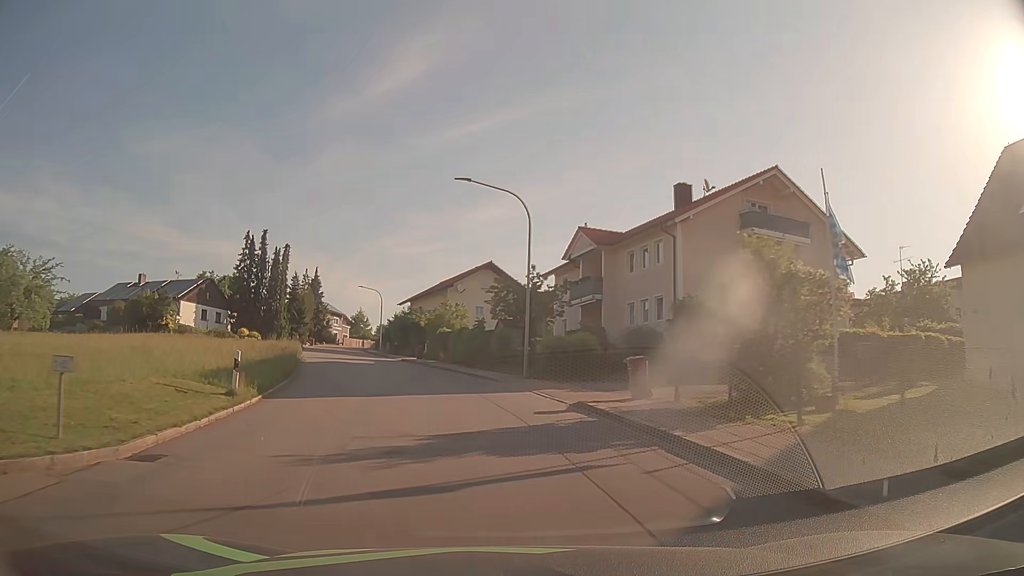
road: tertiary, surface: asphalt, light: Day
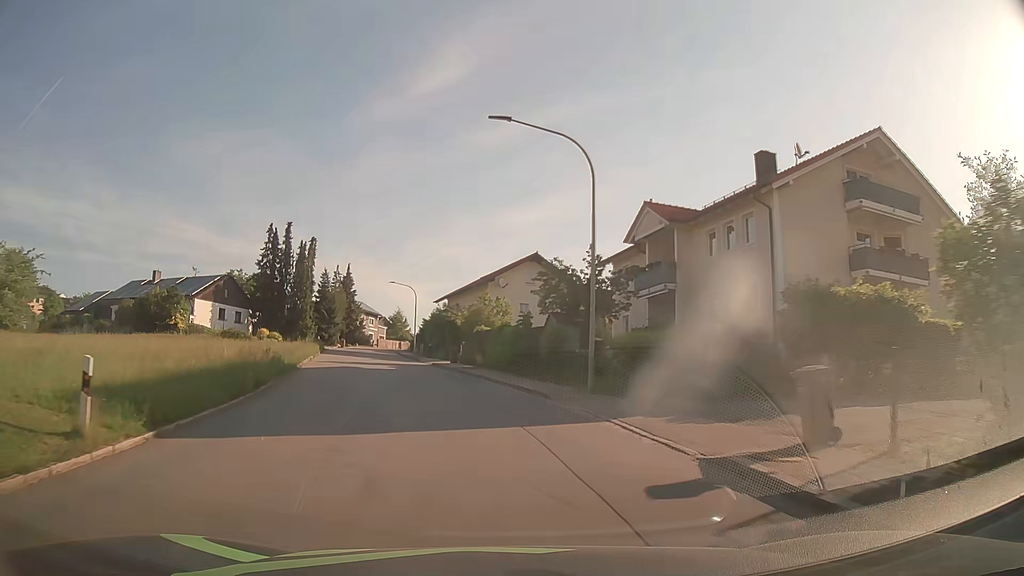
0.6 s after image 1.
(-0.2, +7.2) m; -4°
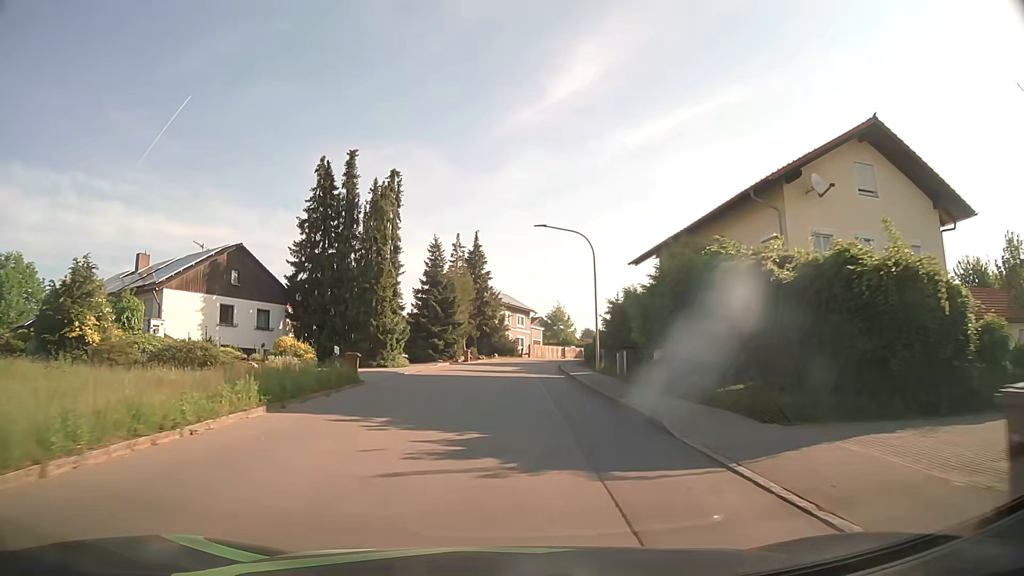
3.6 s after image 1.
(-5.7, +36.1) m; -14°
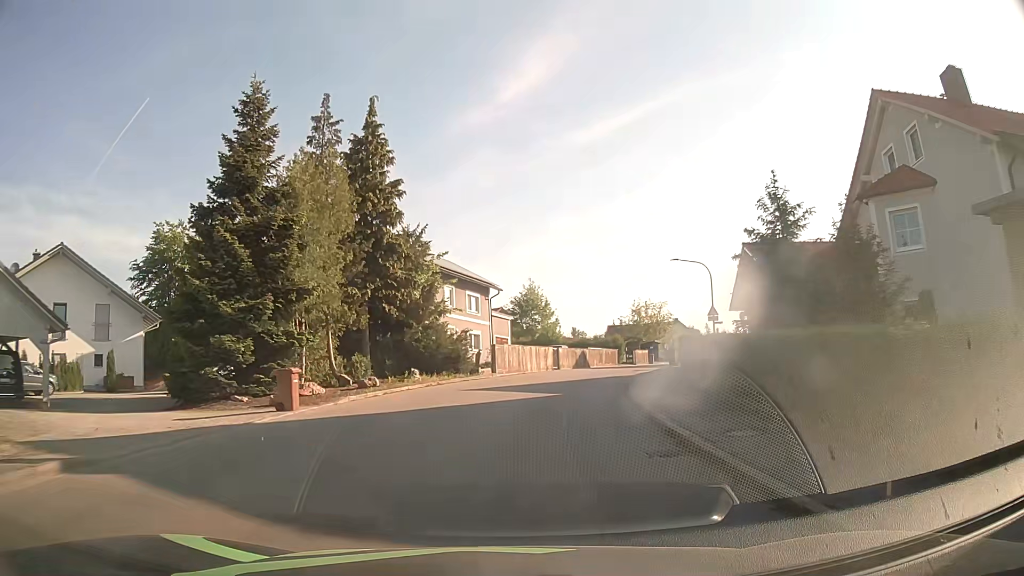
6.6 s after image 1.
(+0.6, +37.2) m; +3°
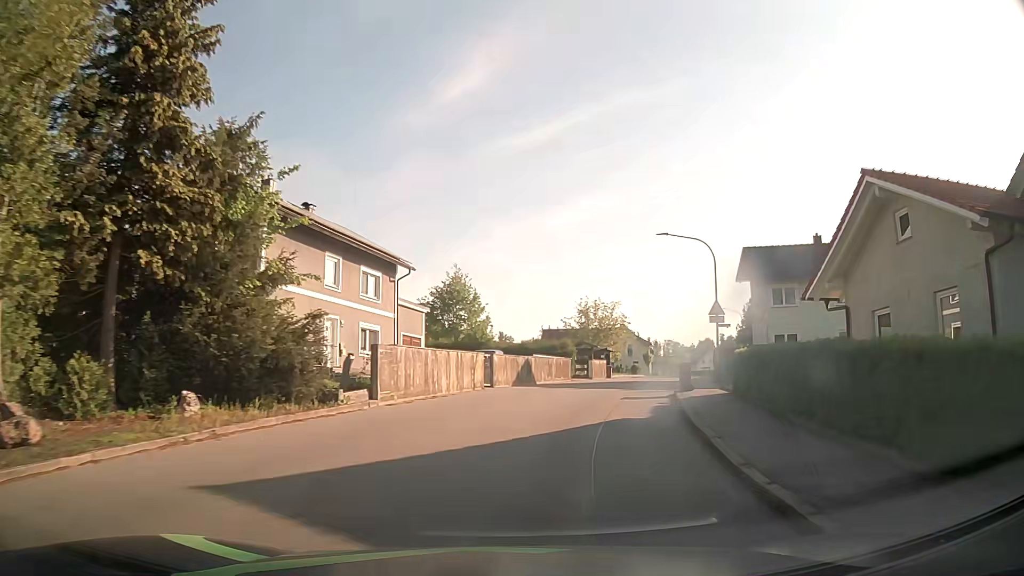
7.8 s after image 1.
(+0.7, +14.7) m; +6°
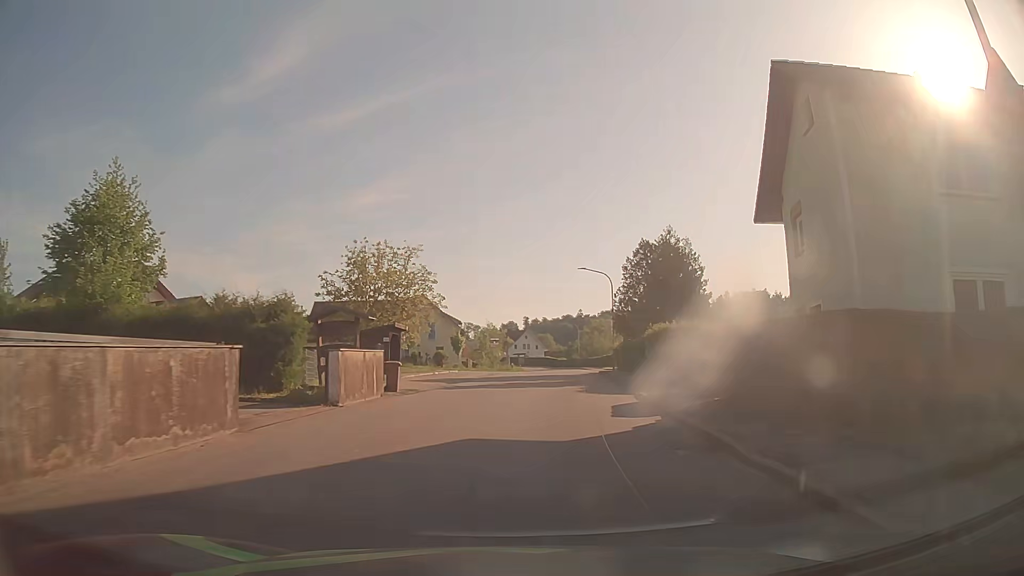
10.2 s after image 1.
(+4.4, +28.8) m; +17°
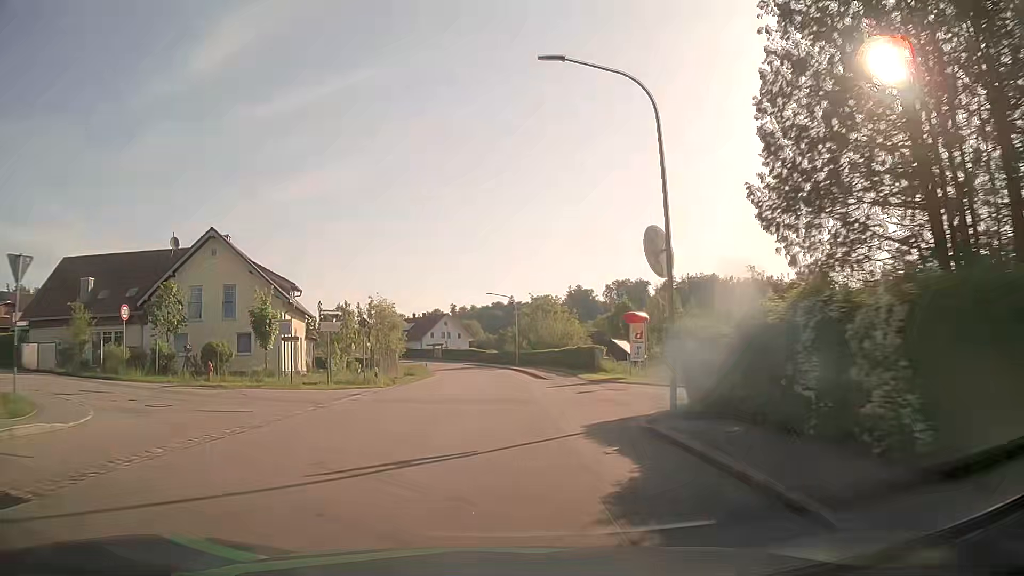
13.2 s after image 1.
(+3.2, +37.9) m; +5°
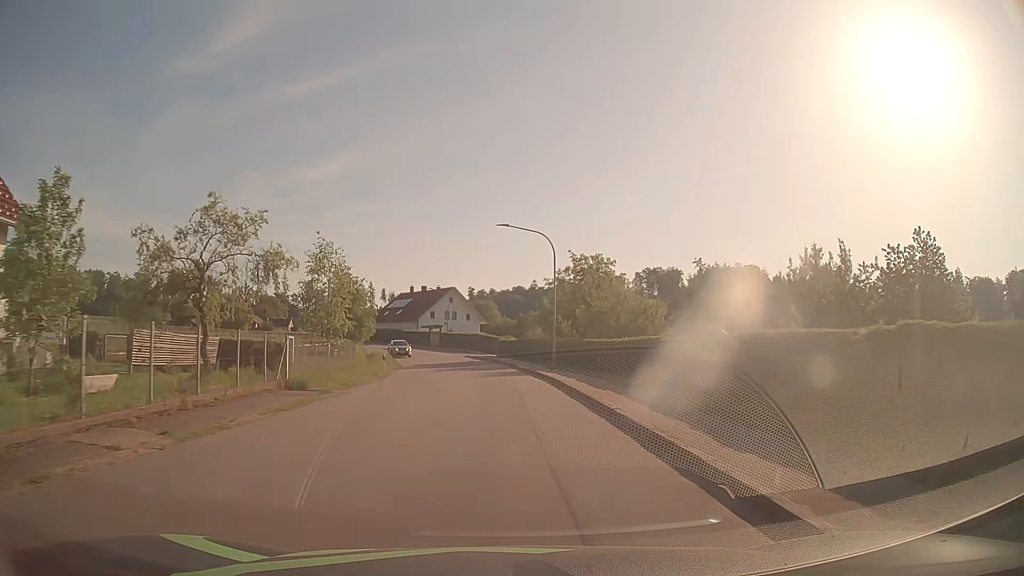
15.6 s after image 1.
(0.0, +32.0) m; -1°
(0, +10) (0, +20) (-1, +30) (-2, +40) (-3, +50) (-5, +60) (-8, +69) (-11, +79) (-15, +88) (-20, +97) m
